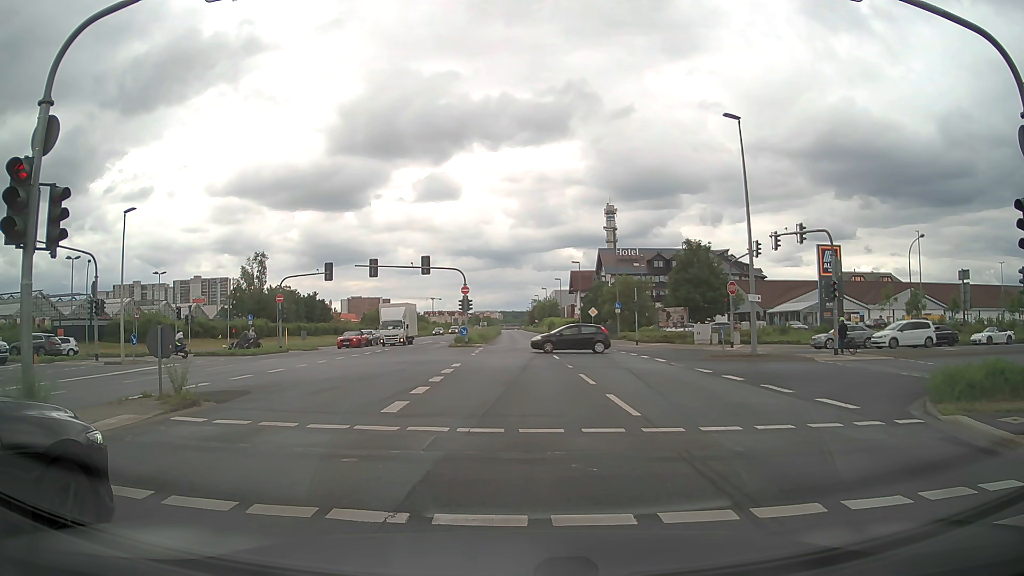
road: primary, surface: asphalt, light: Day
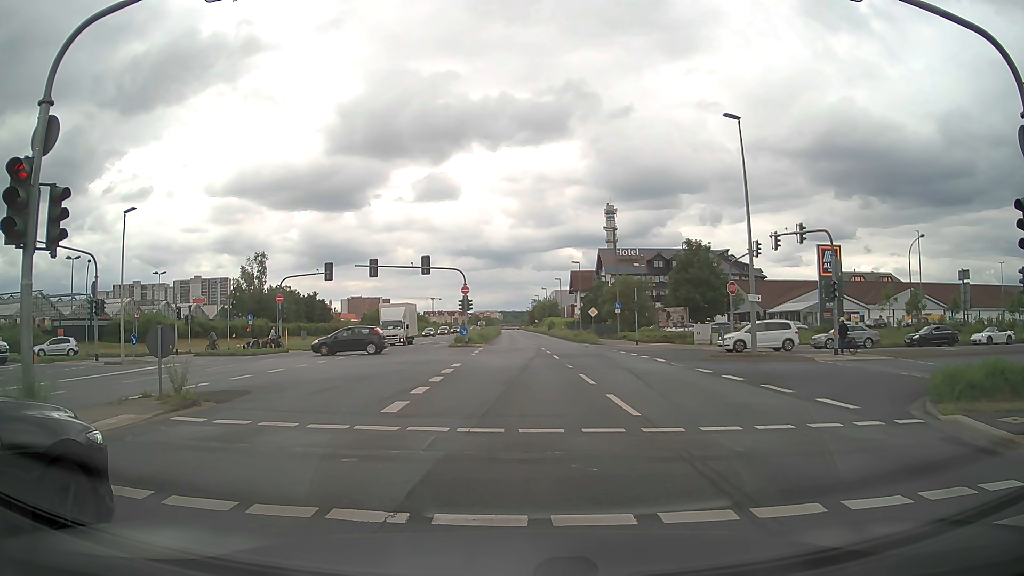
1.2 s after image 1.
(0.0, 0.0) m; 0°
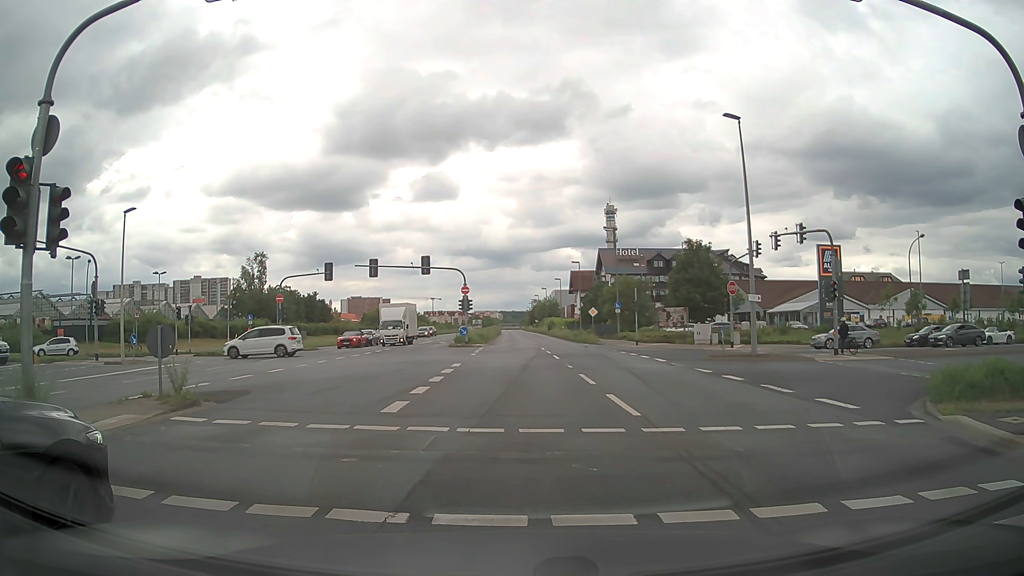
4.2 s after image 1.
(0.0, 0.0) m; 0°
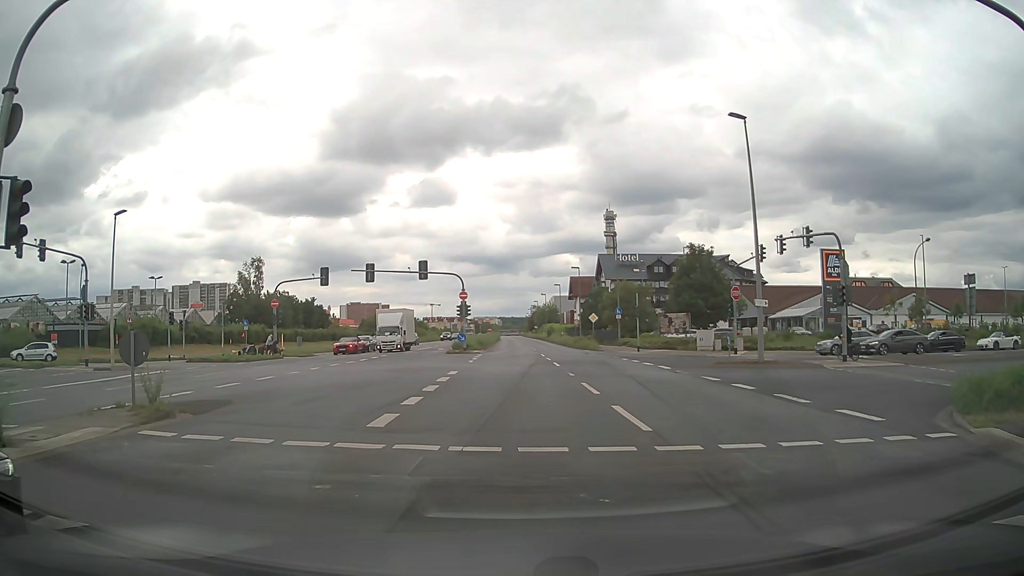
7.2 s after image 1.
(0.0, +1.1) m; +3°
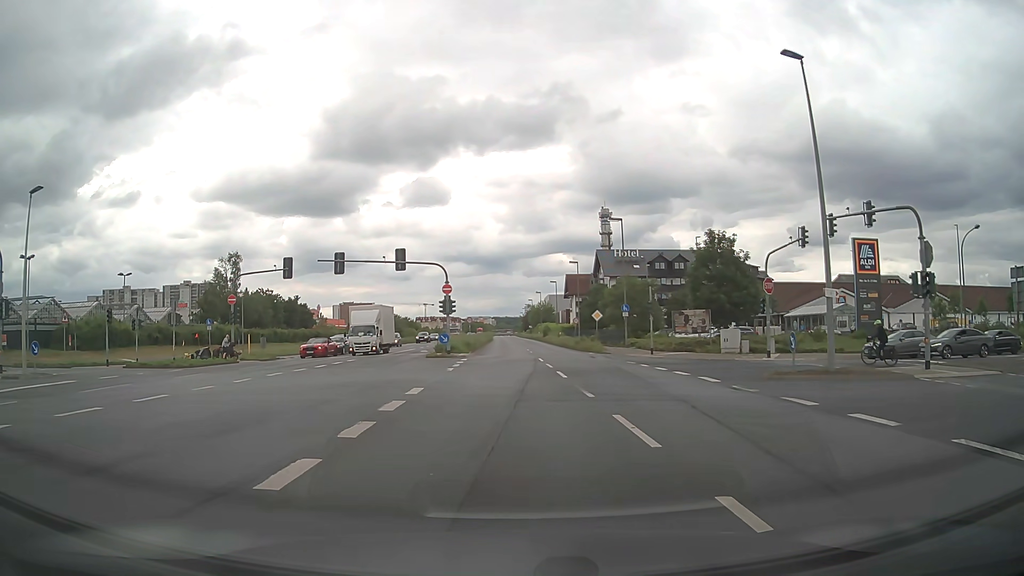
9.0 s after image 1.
(-0.3, +7.5) m; -2°
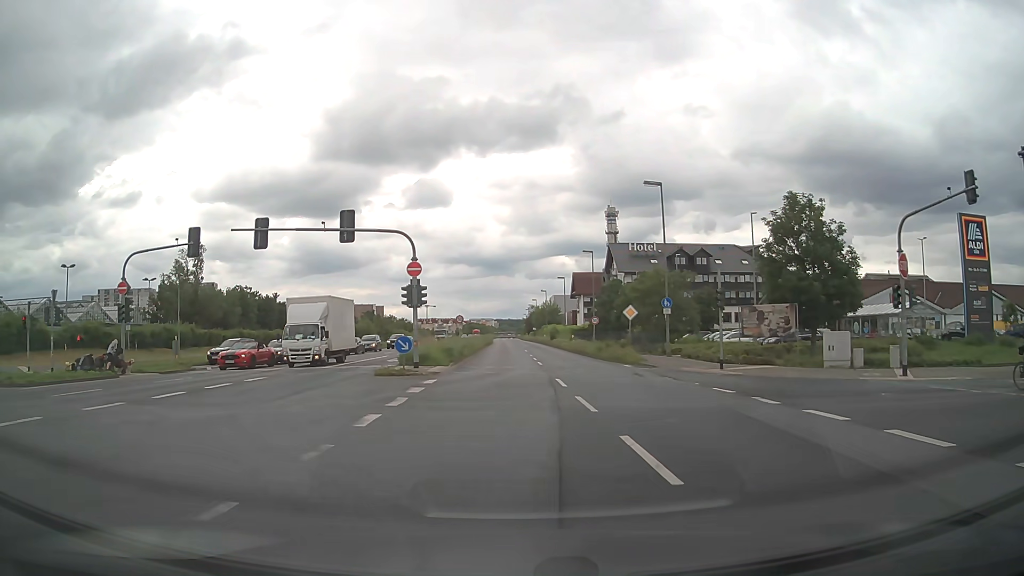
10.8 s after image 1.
(0.0, +14.3) m; 0°
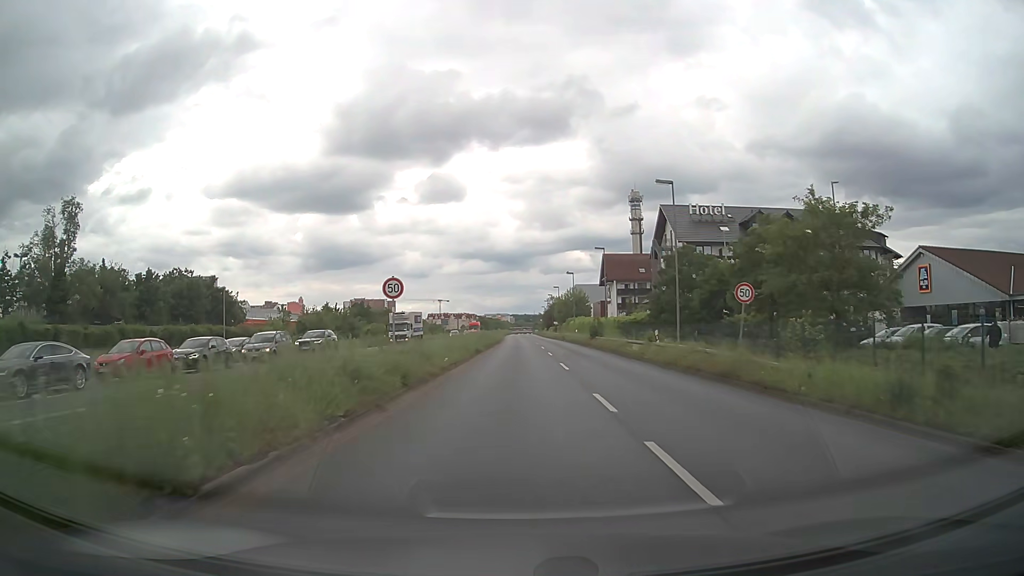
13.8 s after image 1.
(-0.3, +32.2) m; -1°
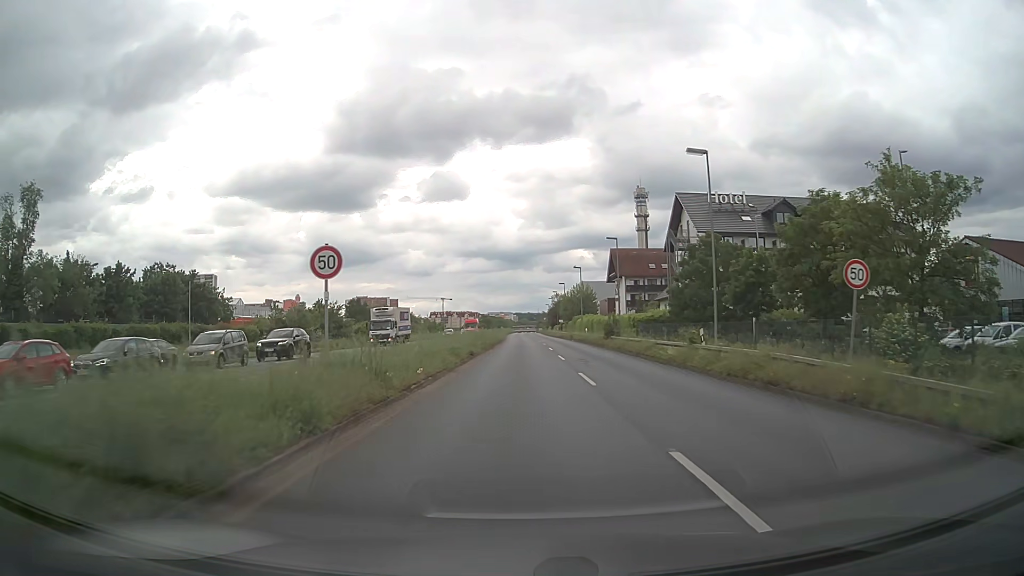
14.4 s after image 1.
(0.0, +7.1) m; -1°
